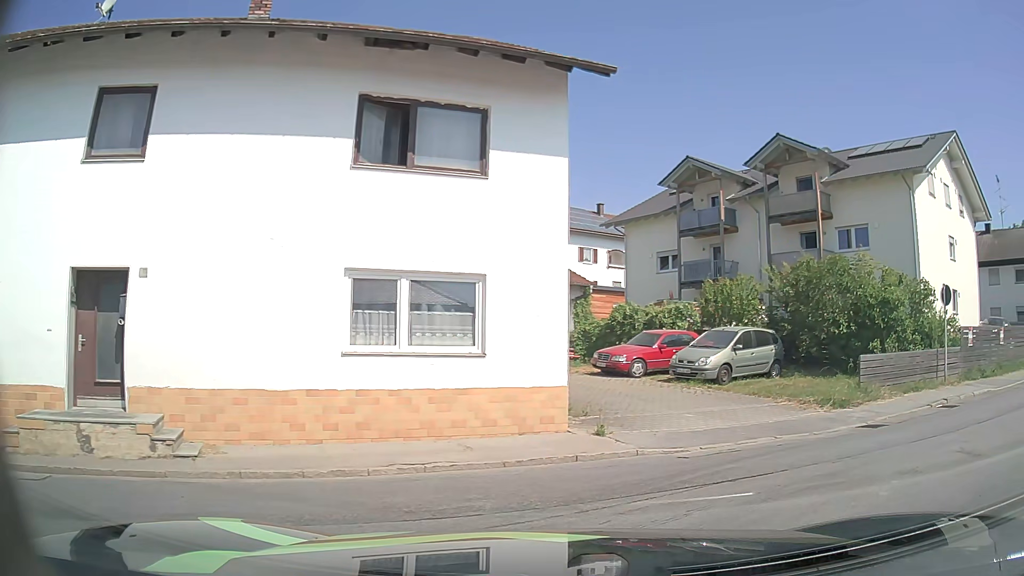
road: tertiary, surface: asphalt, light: Day
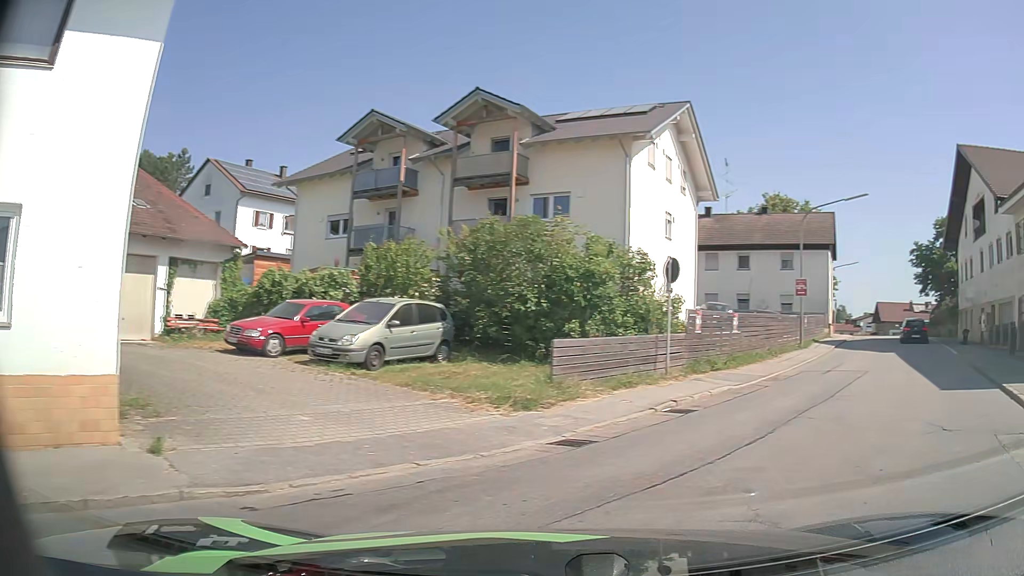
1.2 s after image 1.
(+0.9, +4.0) m; +27°
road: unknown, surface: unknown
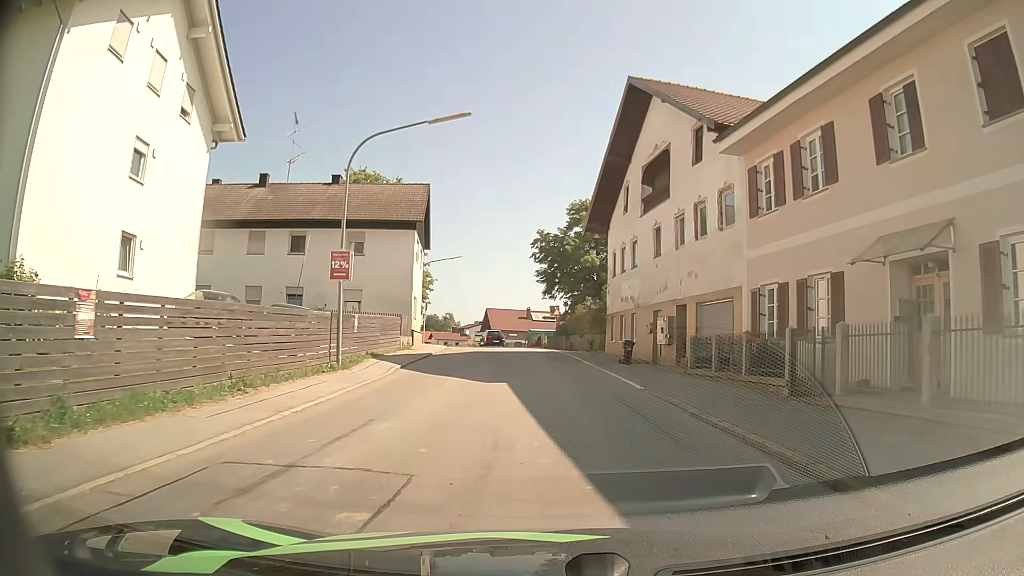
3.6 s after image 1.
(+6.4, +13.0) m; +34°
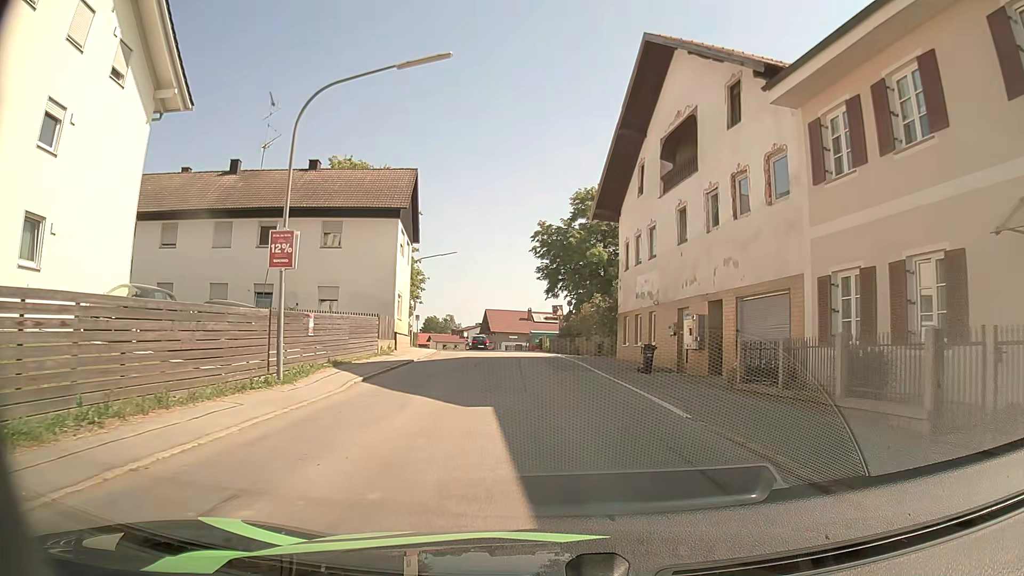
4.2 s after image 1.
(0.0, +4.8) m; 0°
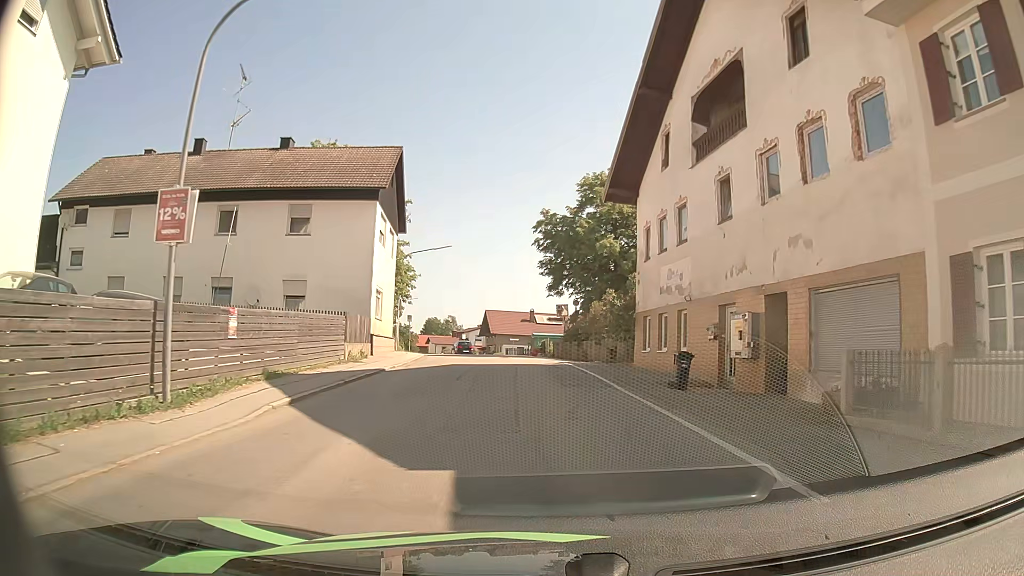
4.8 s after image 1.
(0.0, +5.1) m; 0°
